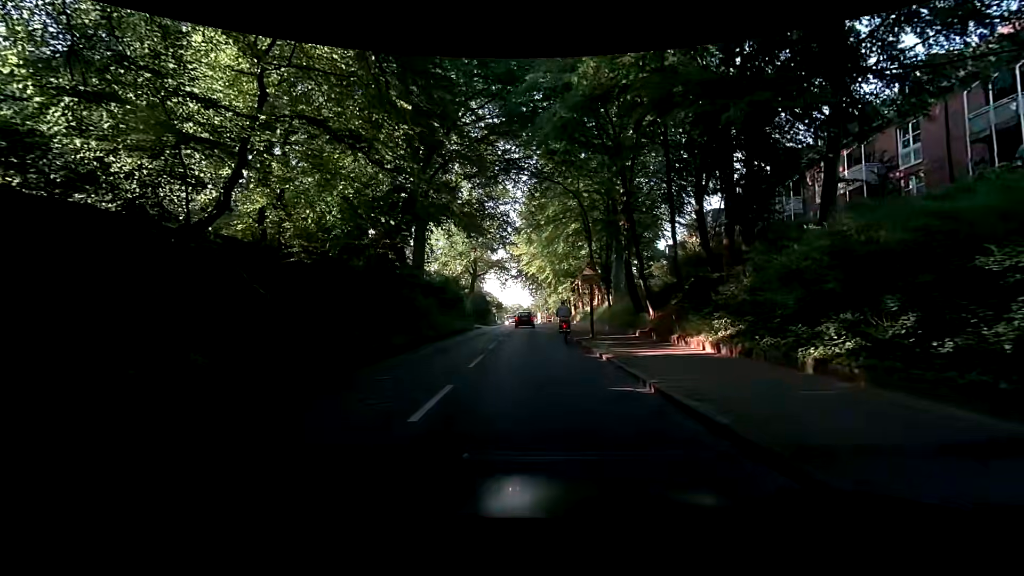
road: tertiary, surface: asphalt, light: Day
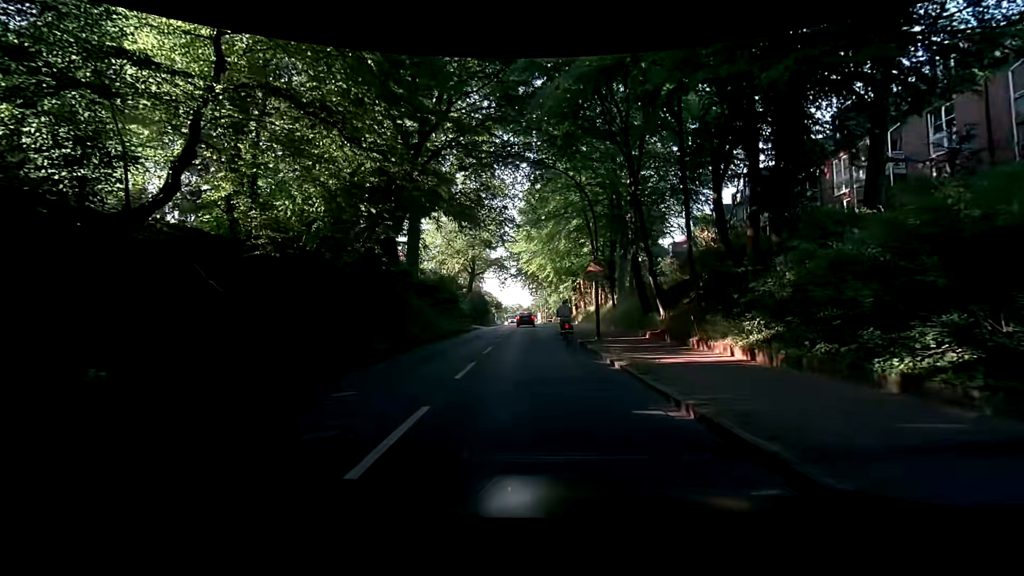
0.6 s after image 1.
(0.0, +2.0) m; +1°
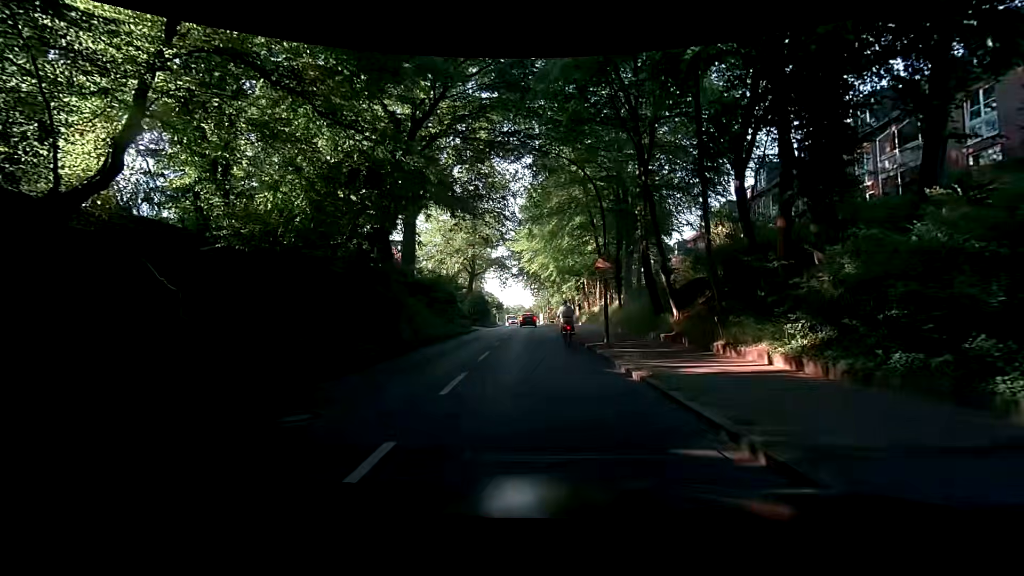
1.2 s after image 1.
(-0.1, +1.8) m; -2°
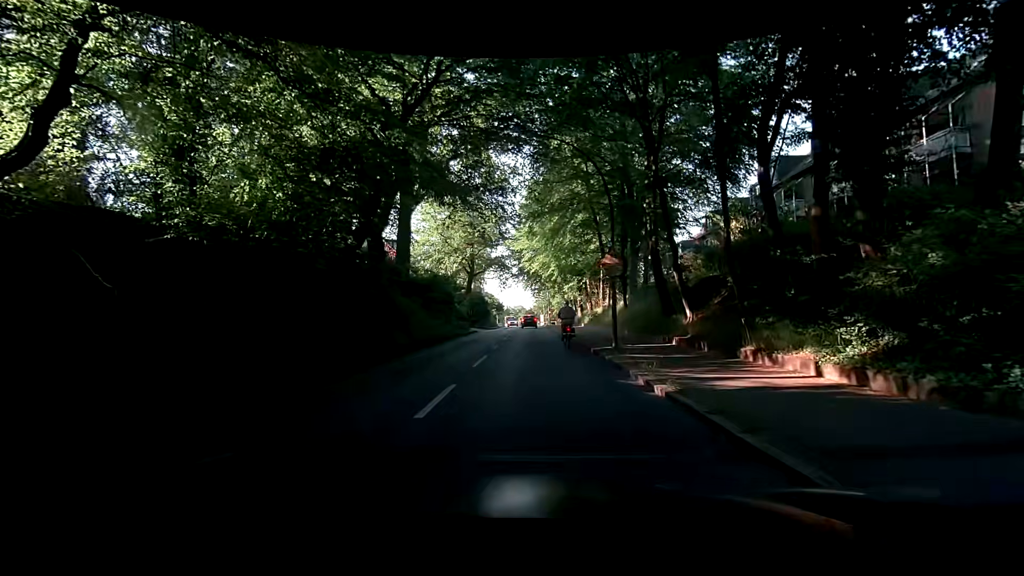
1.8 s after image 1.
(0.0, +1.8) m; +1°
